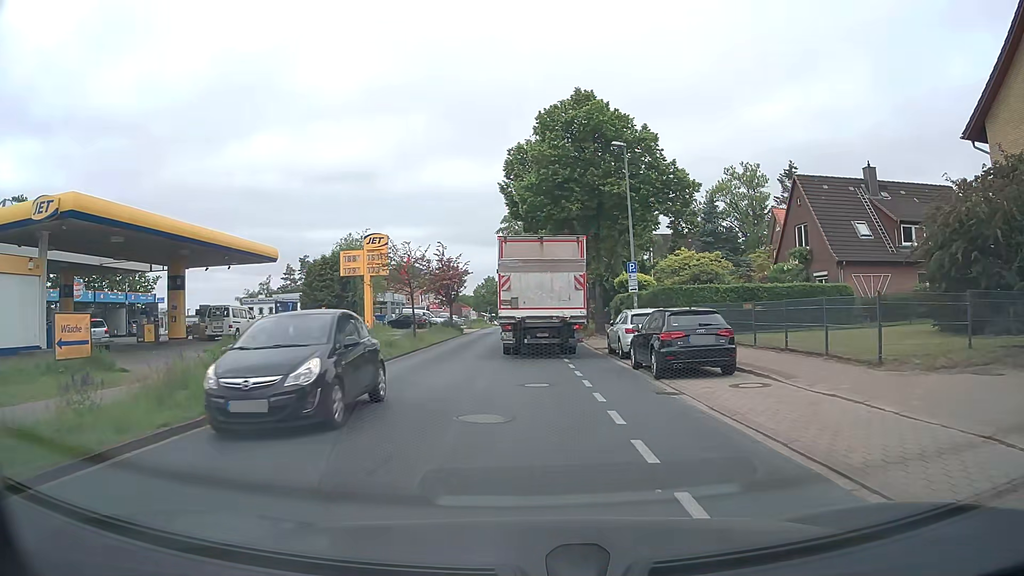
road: tertiary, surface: asphalt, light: Day
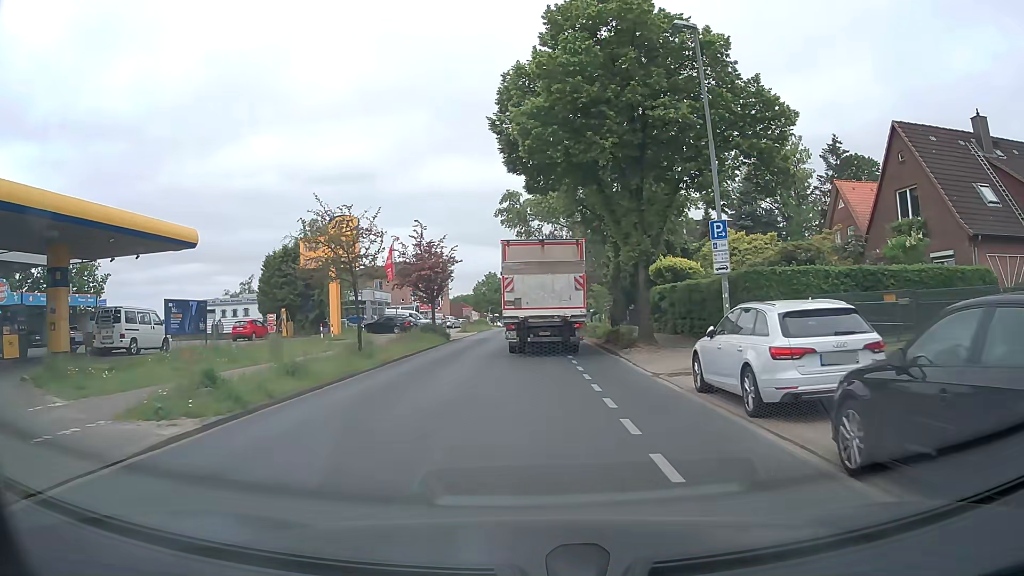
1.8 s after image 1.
(-0.1, +11.5) m; -1°
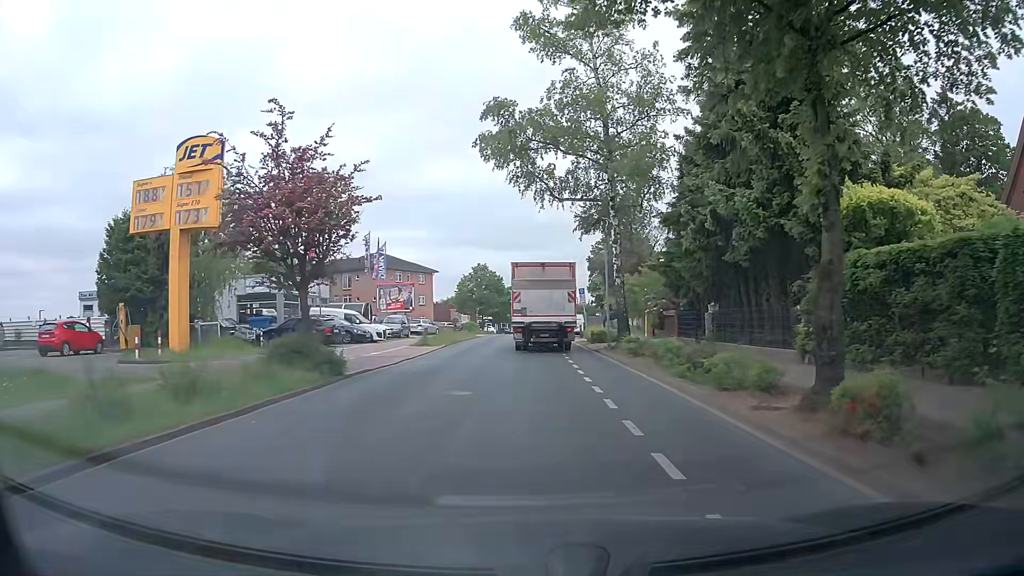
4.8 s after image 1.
(+0.2, +21.3) m; +1°
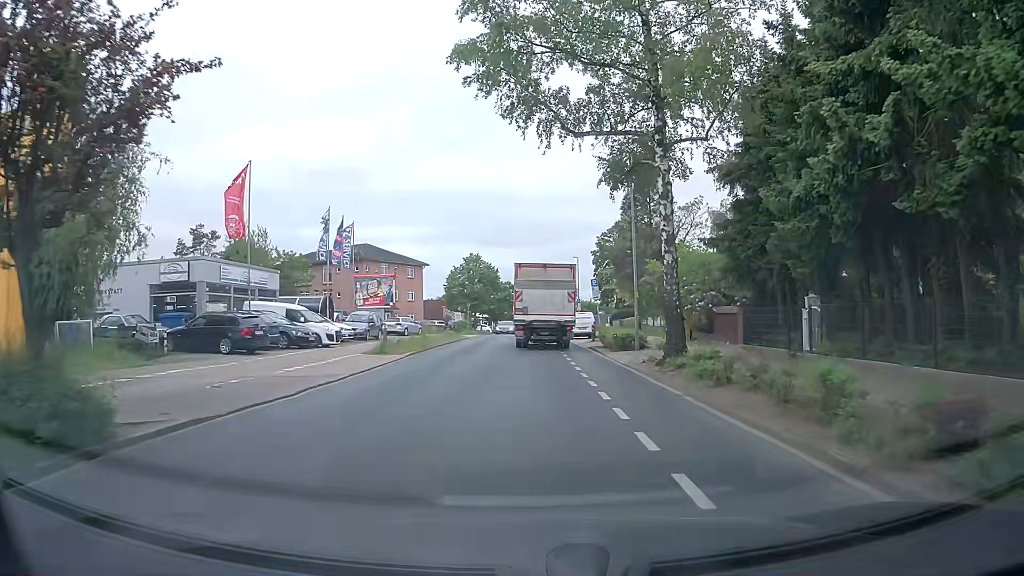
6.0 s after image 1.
(-0.1, +9.7) m; 0°
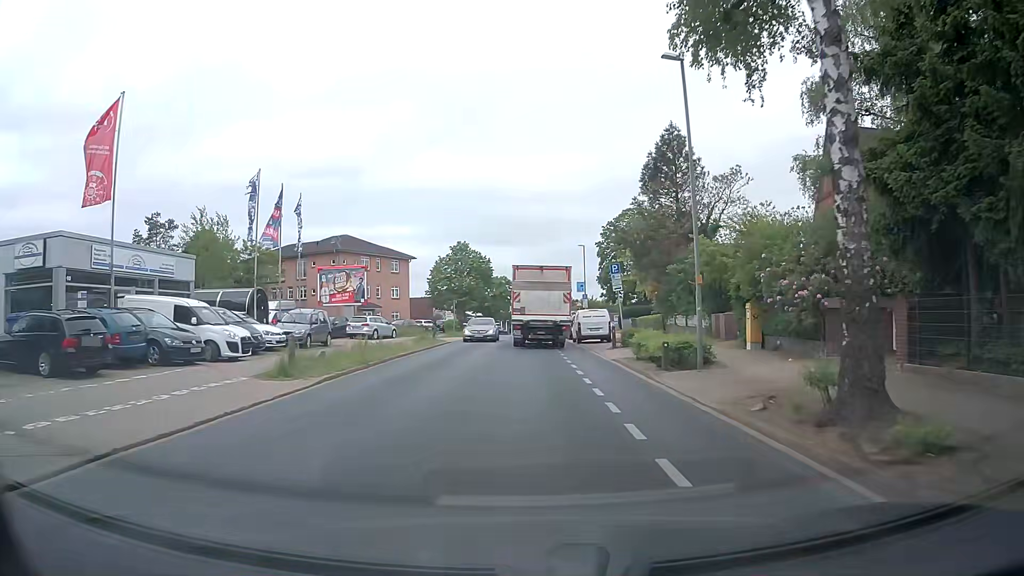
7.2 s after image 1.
(0.0, +10.1) m; 0°
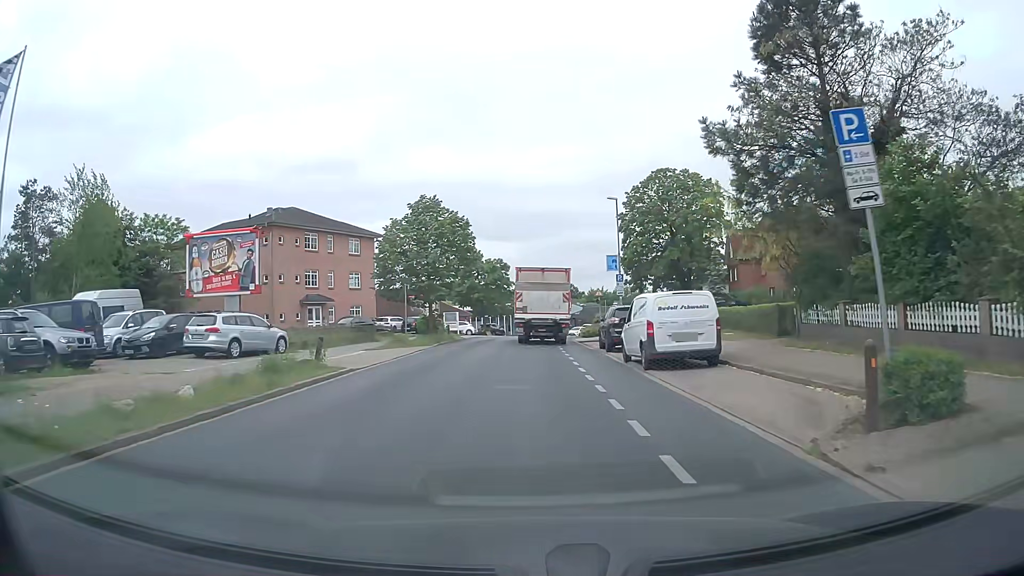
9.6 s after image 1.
(0.0, +21.4) m; +1°
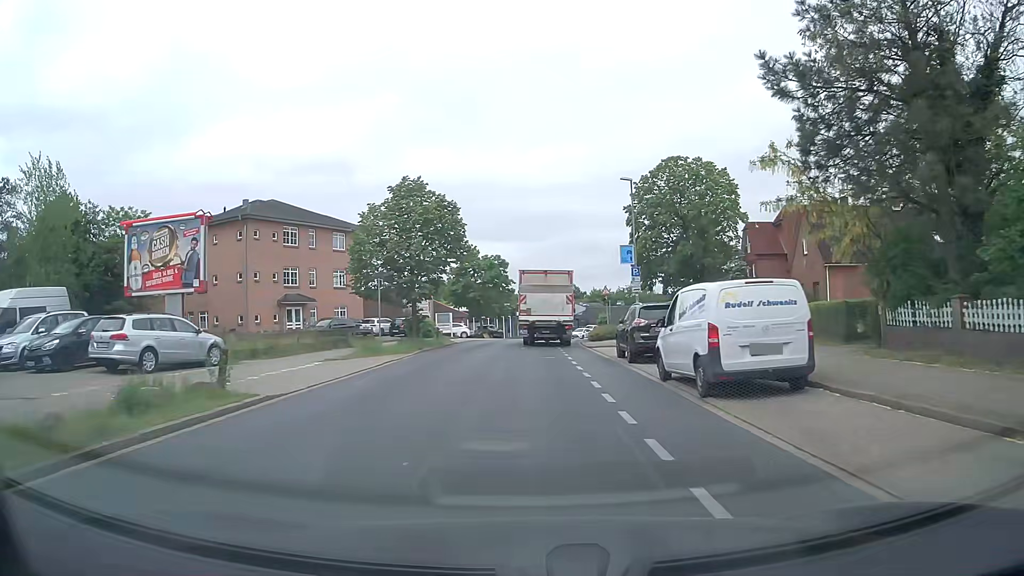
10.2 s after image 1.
(0.0, +5.5) m; 0°
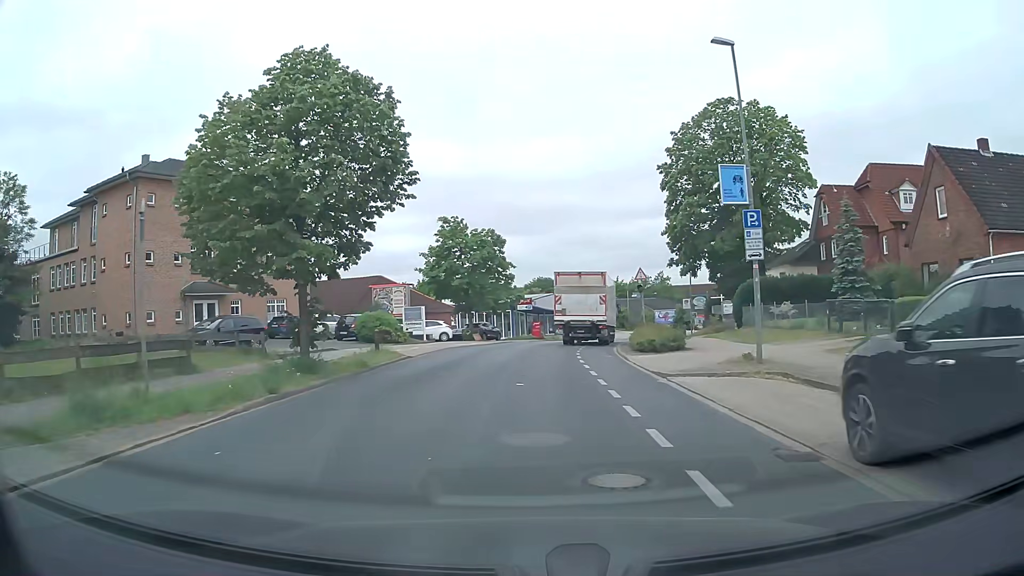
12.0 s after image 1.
(-0.2, +16.6) m; -2°
(0, +10) (0, +20) (+2, +30) (+3, +40) (+5, +50) (+9, +59) (+13, +68) (+18, +76) (+24, +85) (+30, +92) m
